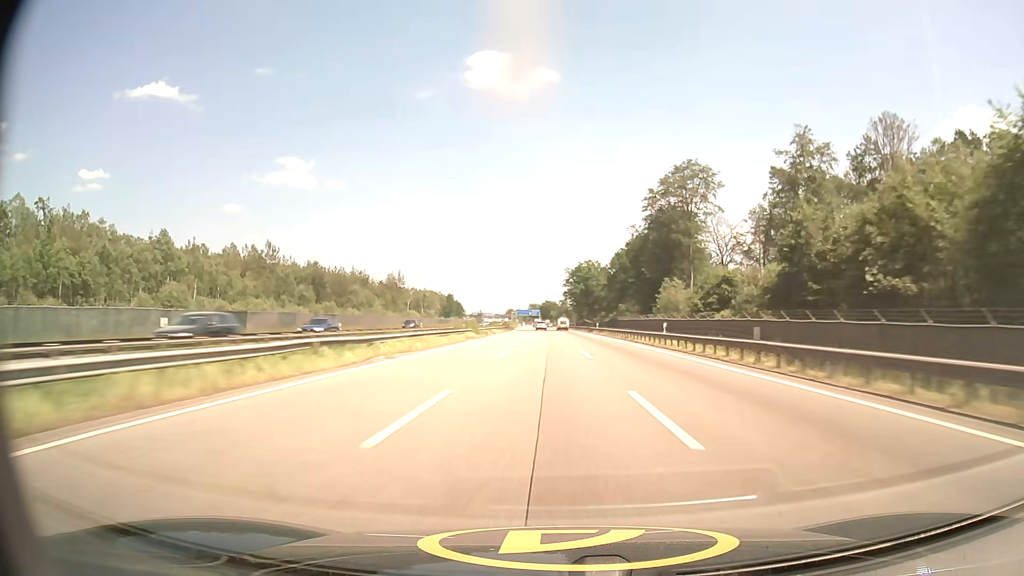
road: motorway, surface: asphalt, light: Day
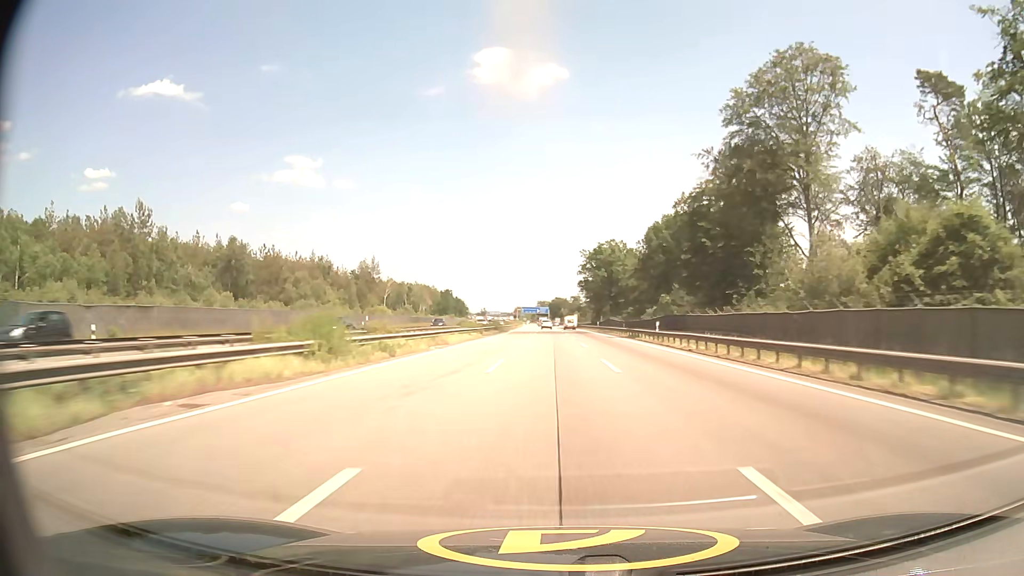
(-0.3, +42.9) m; -1°
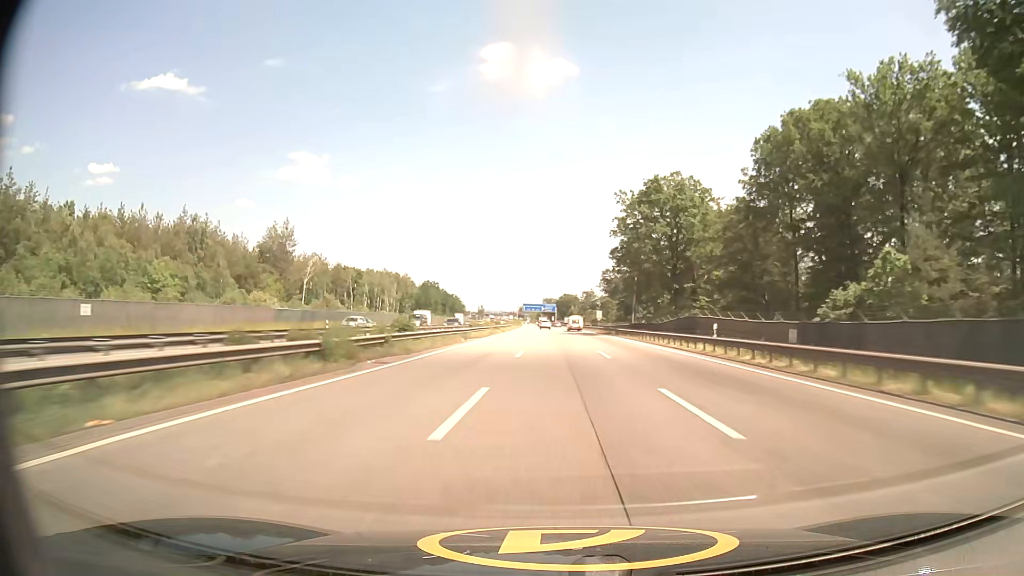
(-0.4, +64.1) m; -1°
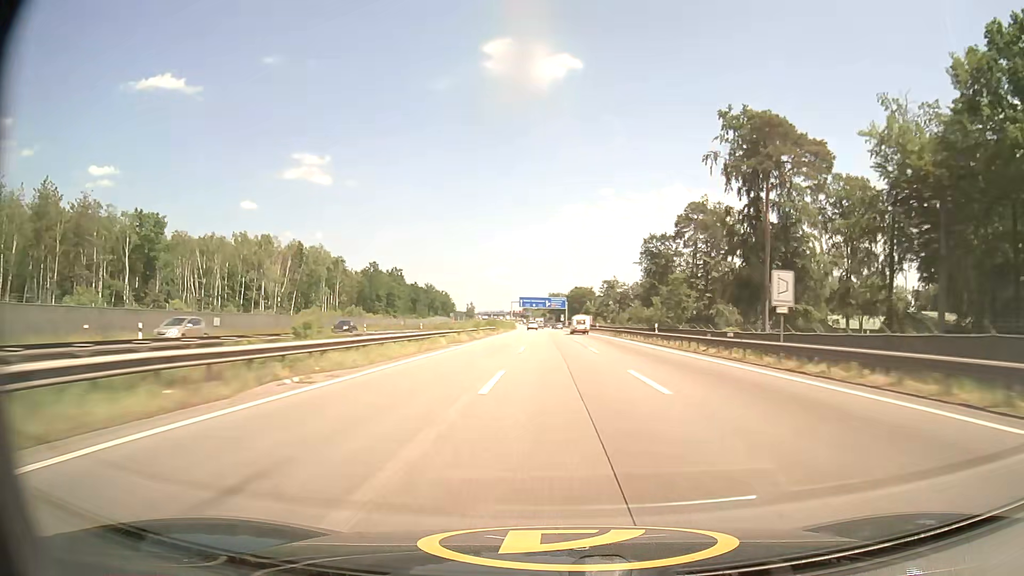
(-0.4, +84.5) m; -1°
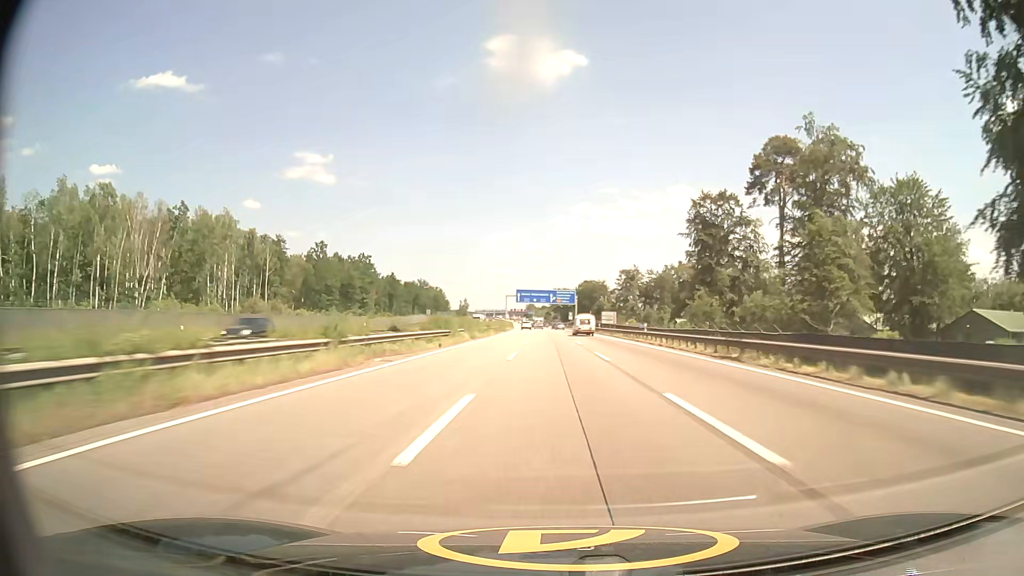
(-0.2, +42.2) m; 0°
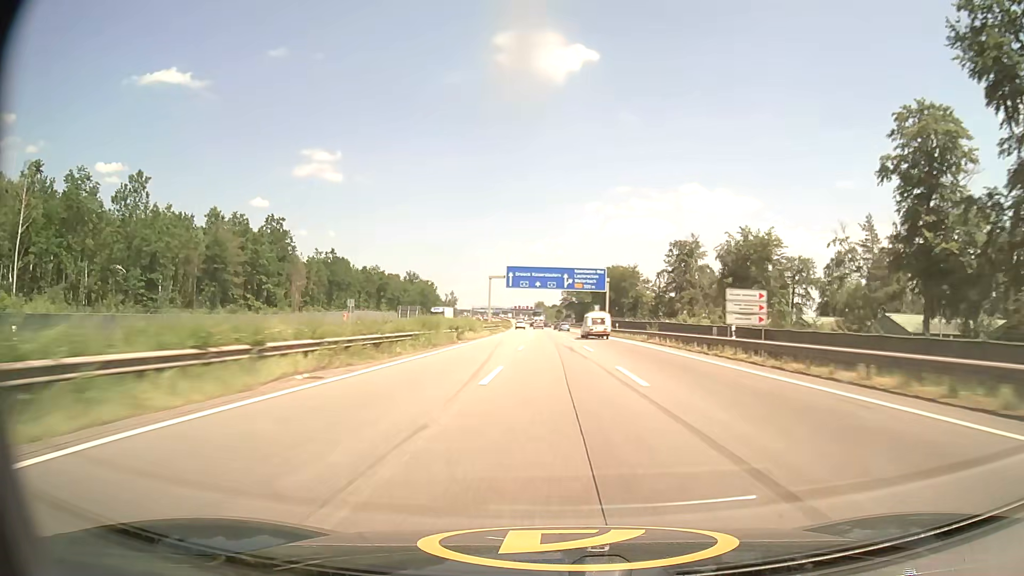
(-0.5, +63.7) m; -1°
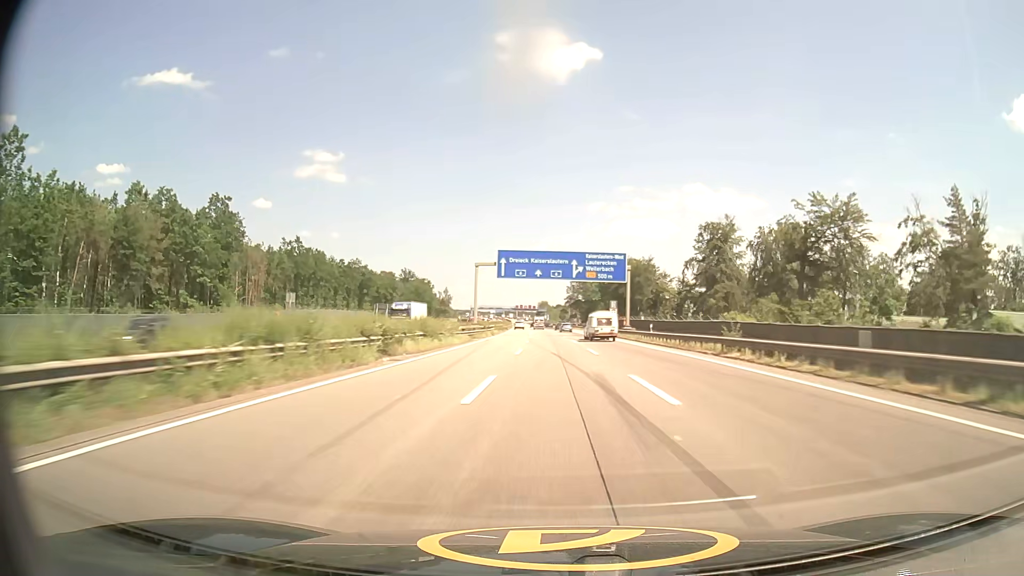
(0.0, +21.3) m; 0°
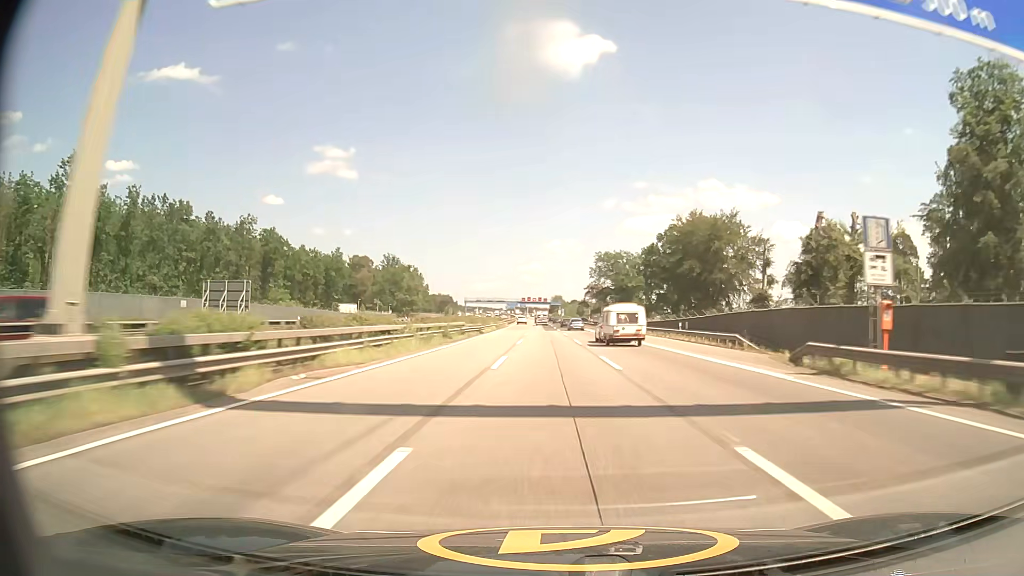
(-0.6, +63.9) m; -1°
(0, +10) (0, +20) (0, +30) (0, +40) (-1, +50) (-1, +60) (-1, +70) (-1, +80) (-2, +90) (-2, +100) m
